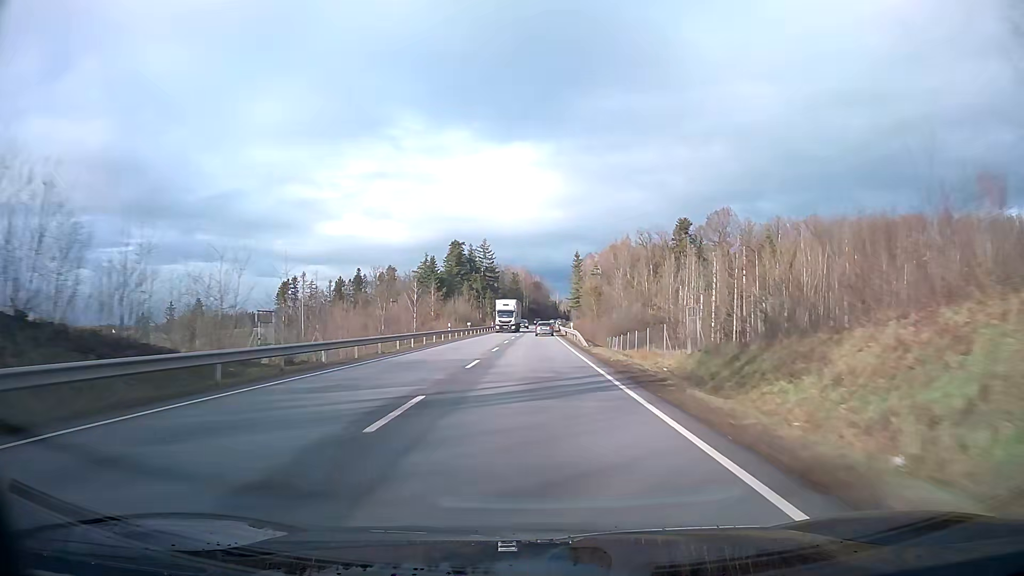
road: primary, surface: asphalt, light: Day
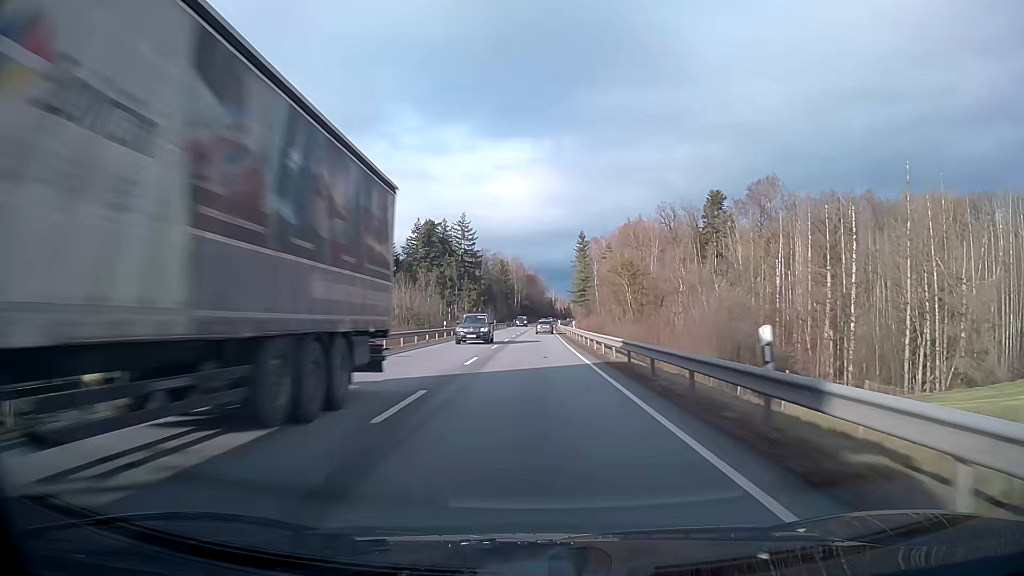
(+0.2, +47.3) m; +1°
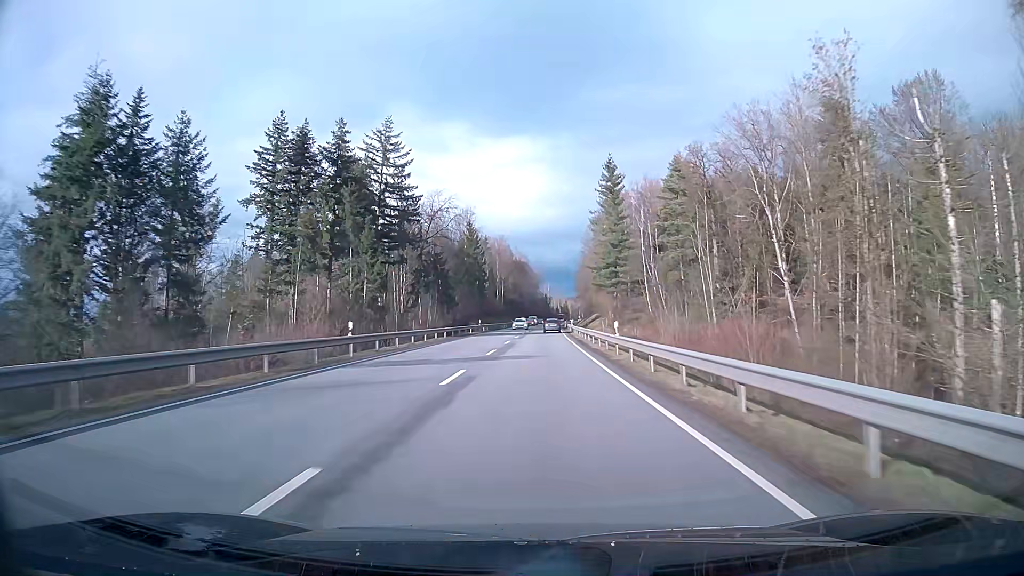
(+0.5, +78.9) m; +1°
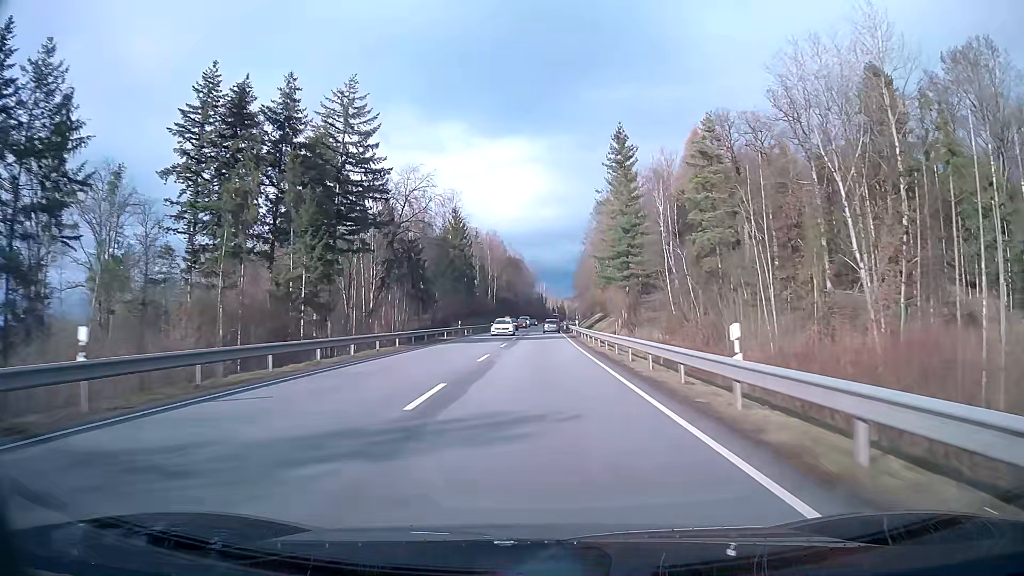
(0.0, +15.8) m; 0°
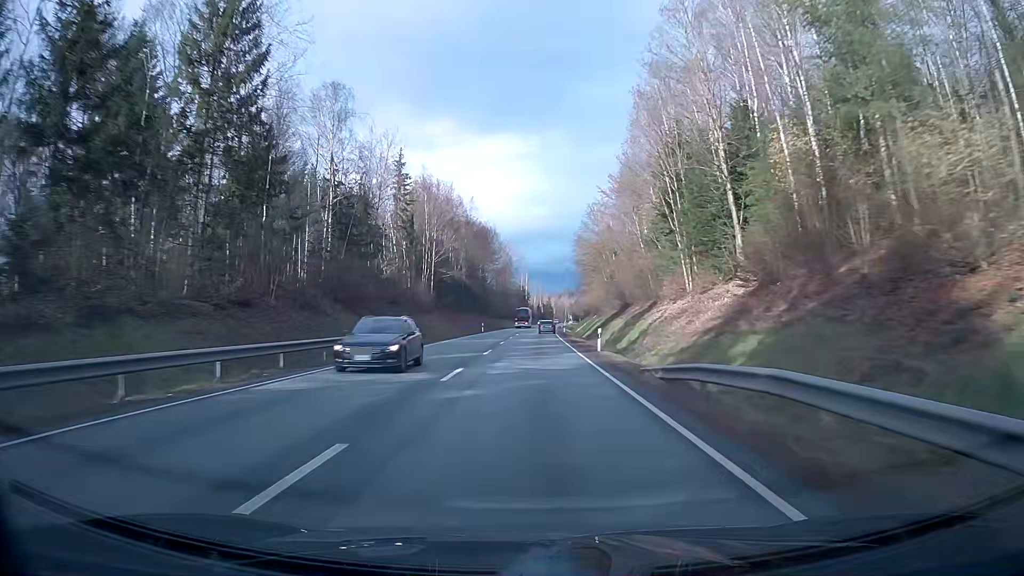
(+1.1, +78.9) m; +1°
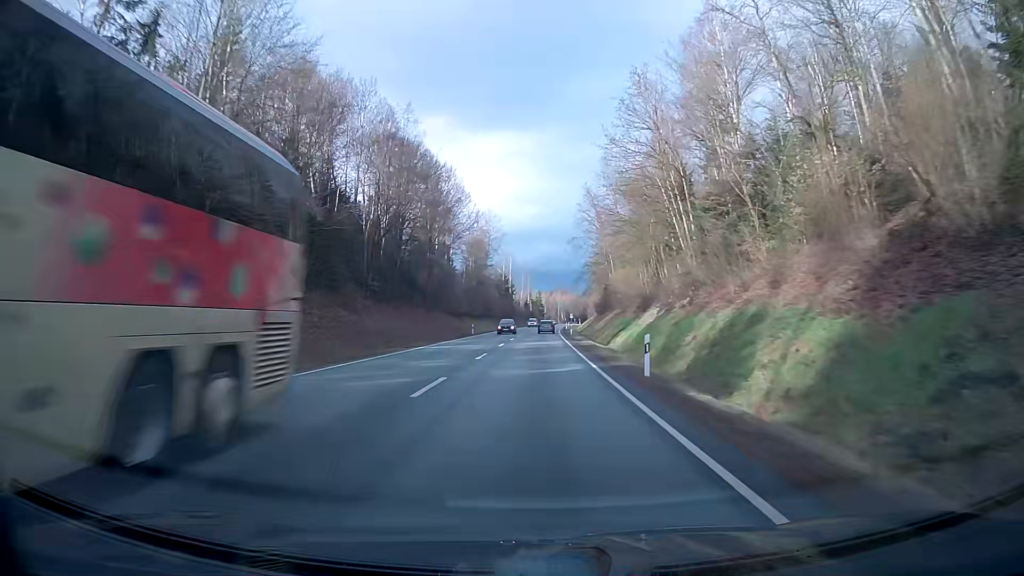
(+0.5, +63.2) m; +1°
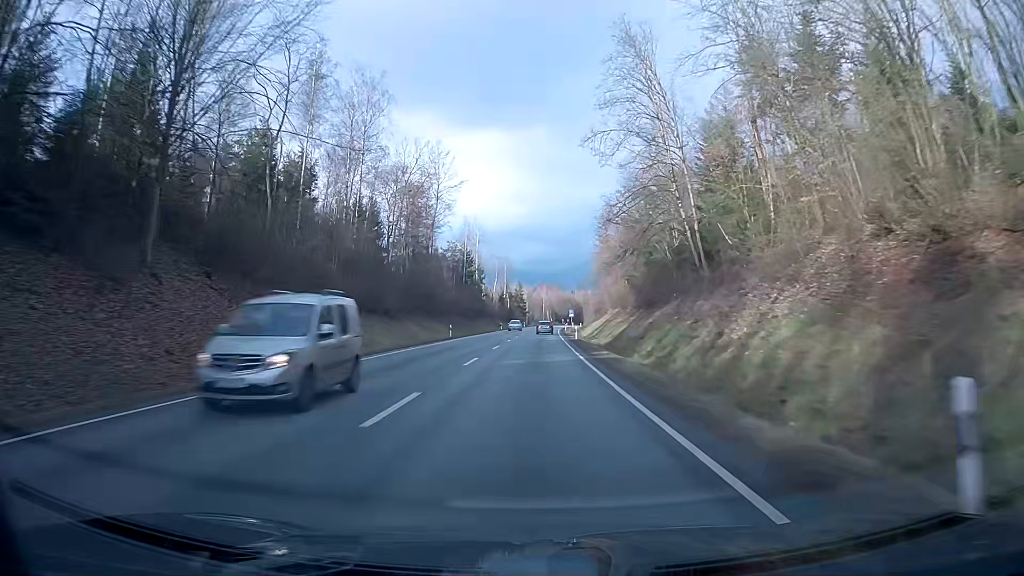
(+1.1, +63.2) m; +2°
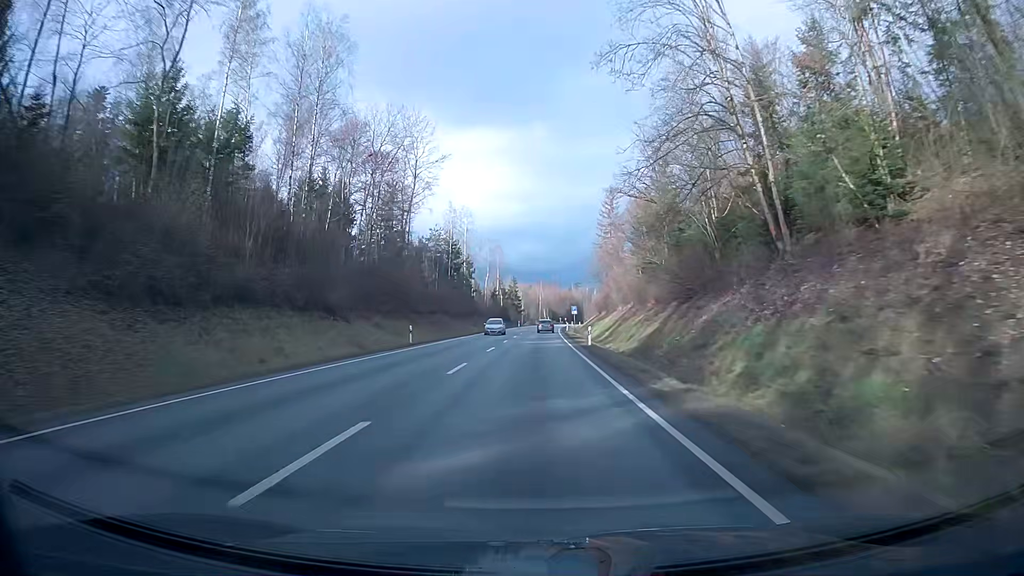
(-0.1, +15.8) m; -1°
(0, +10) (0, +20) (0, +30) (0, +40) (0, +50) (+1, +60) (+1, +70) (+1, +80) (+2, +90) (+2, +100) m
